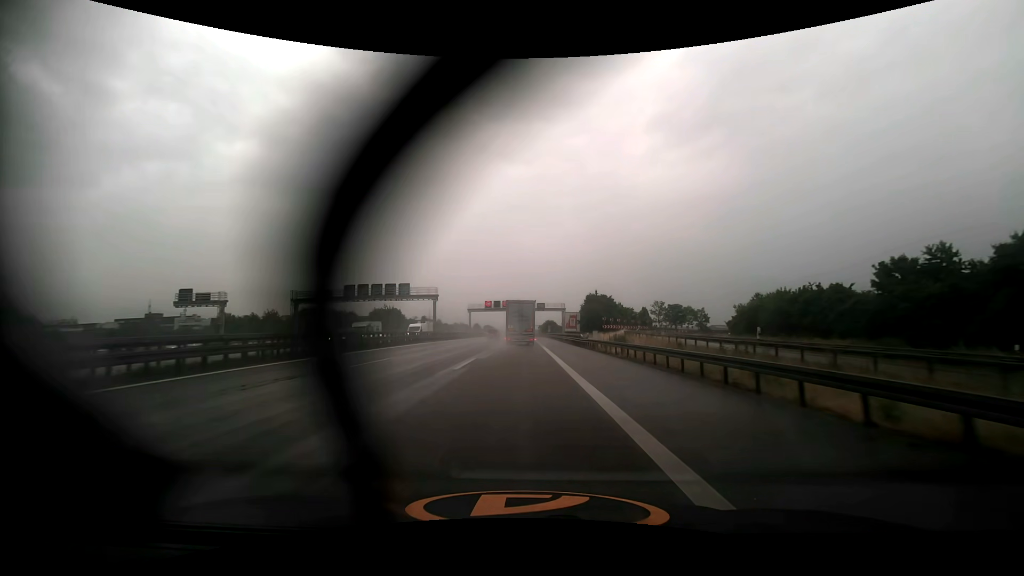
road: motorway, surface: asphalt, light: Day
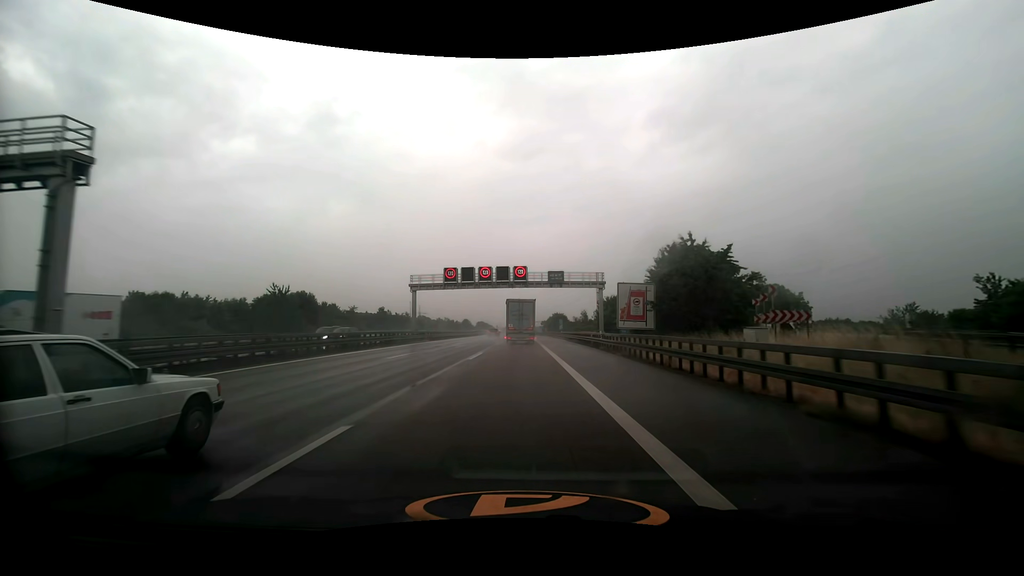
(-0.1, +55.5) m; 0°
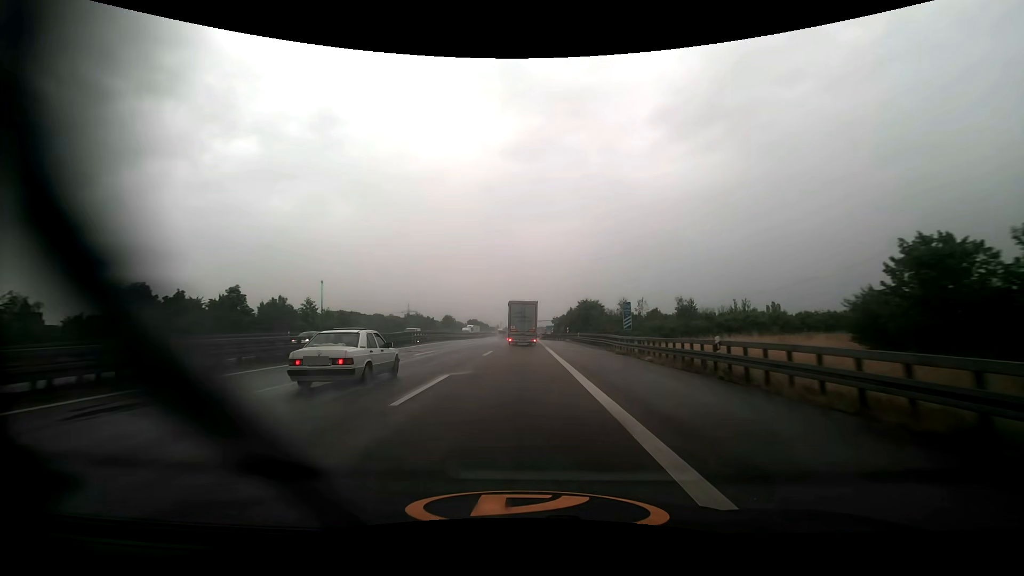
(-0.2, +69.0) m; 0°
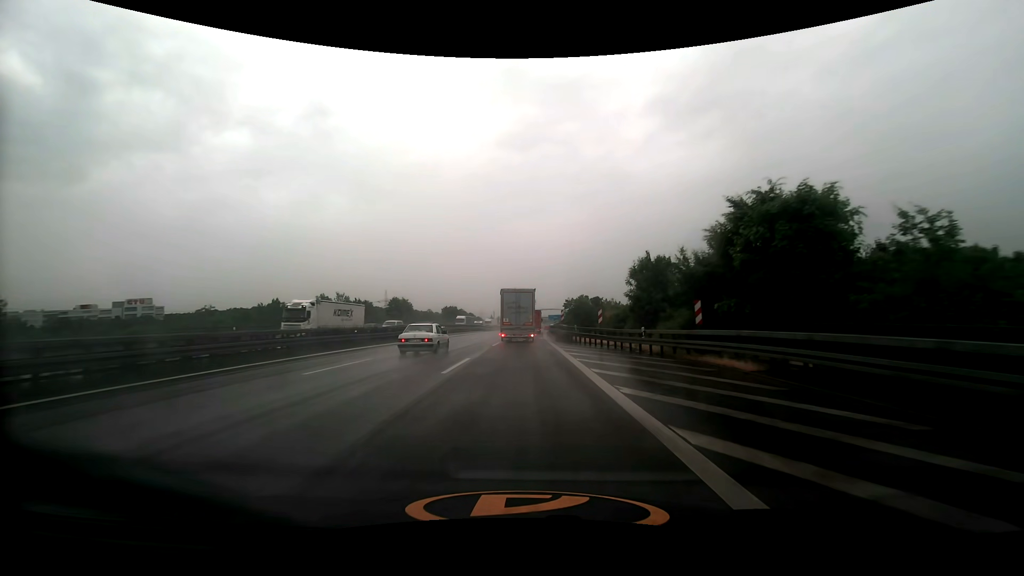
(+0.1, +67.4) m; 0°
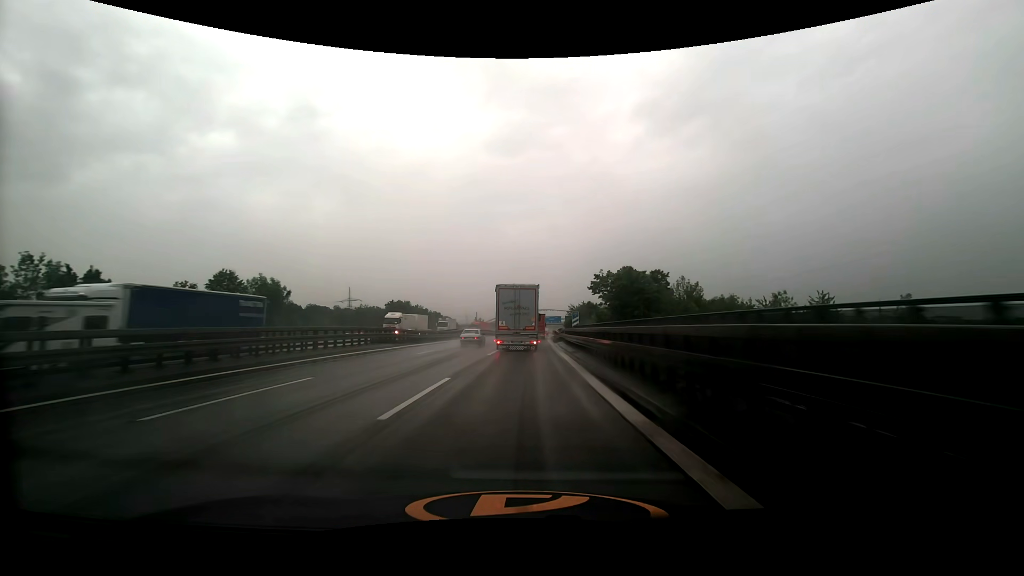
(+0.5, +59.8) m; +1°
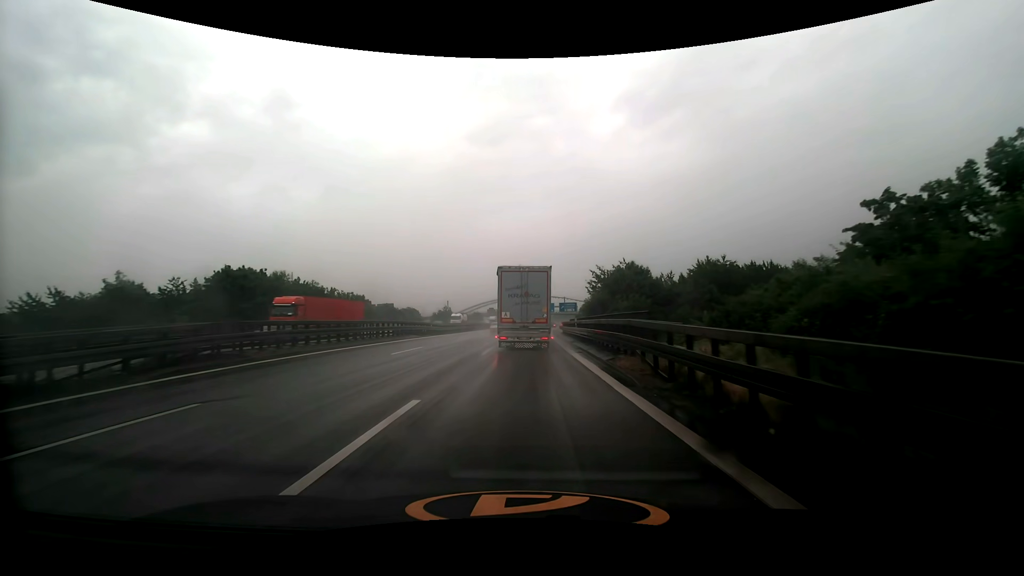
(+0.7, +58.7) m; +2°
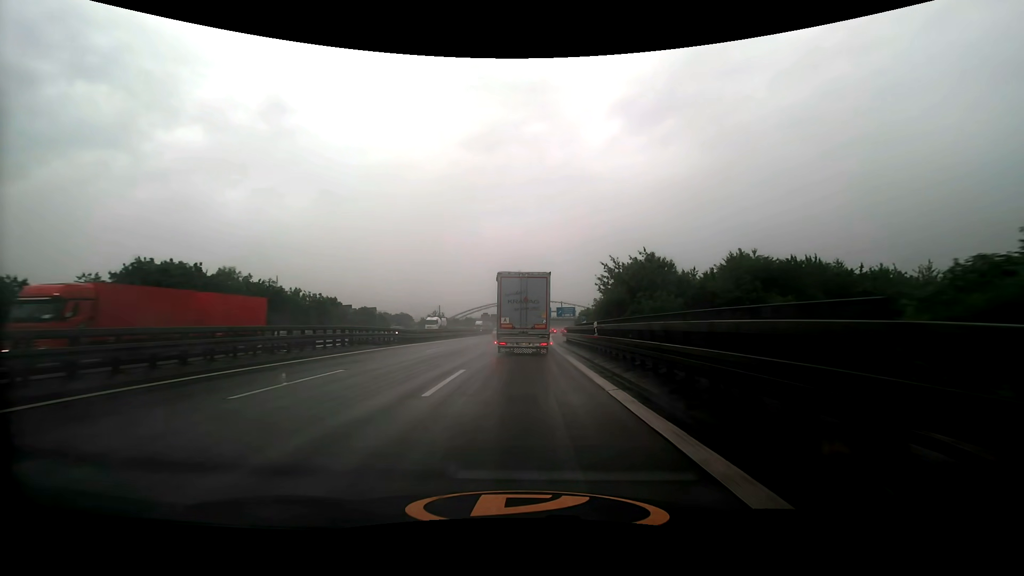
(0.0, +10.9) m; 0°
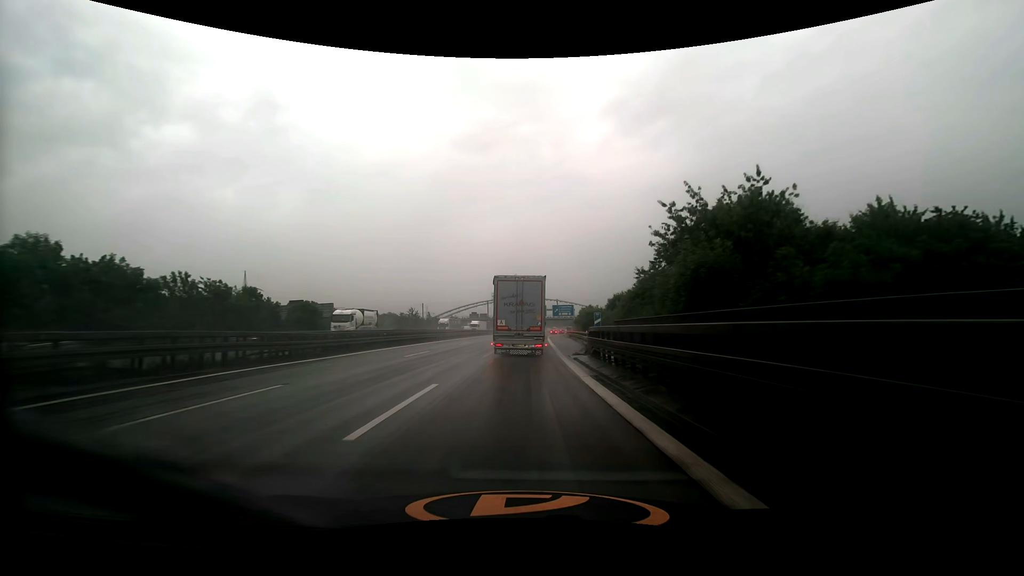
(+0.2, +21.5) m; +1°
(0, +10) (0, +20) (0, +30) (0, +40) (+1, +50) (+1, +60) (+1, +70) (+2, +80) (+2, +90) (+3, +100) m
